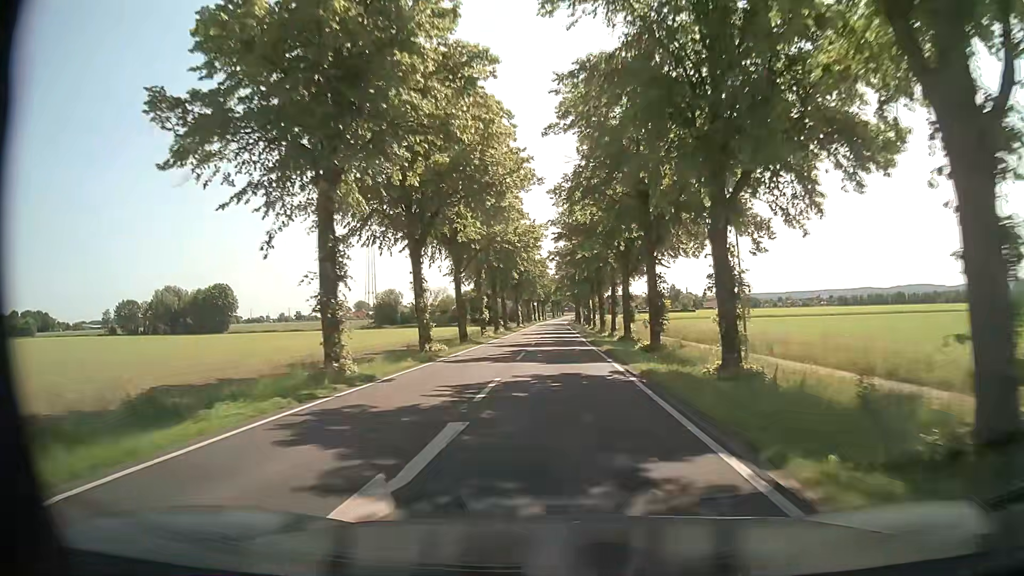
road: secondary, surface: asphalt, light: Day
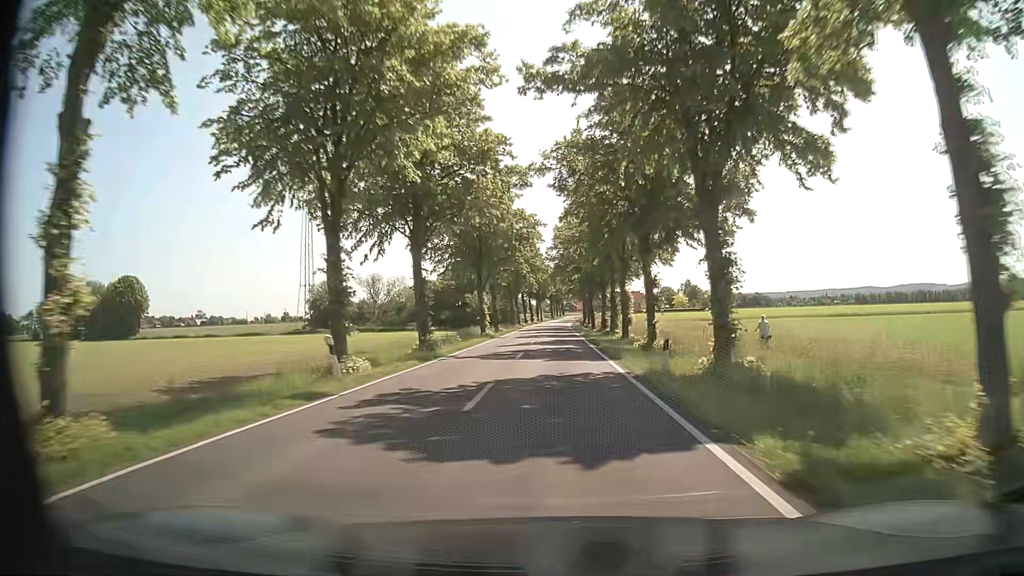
(0.0, +48.2) m; 0°
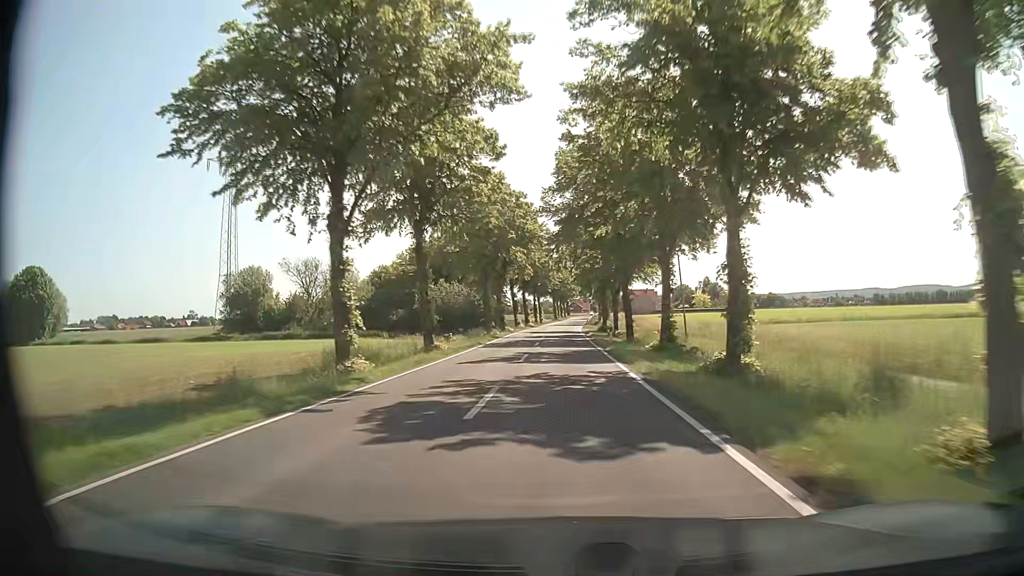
(-0.1, +36.7) m; 0°
